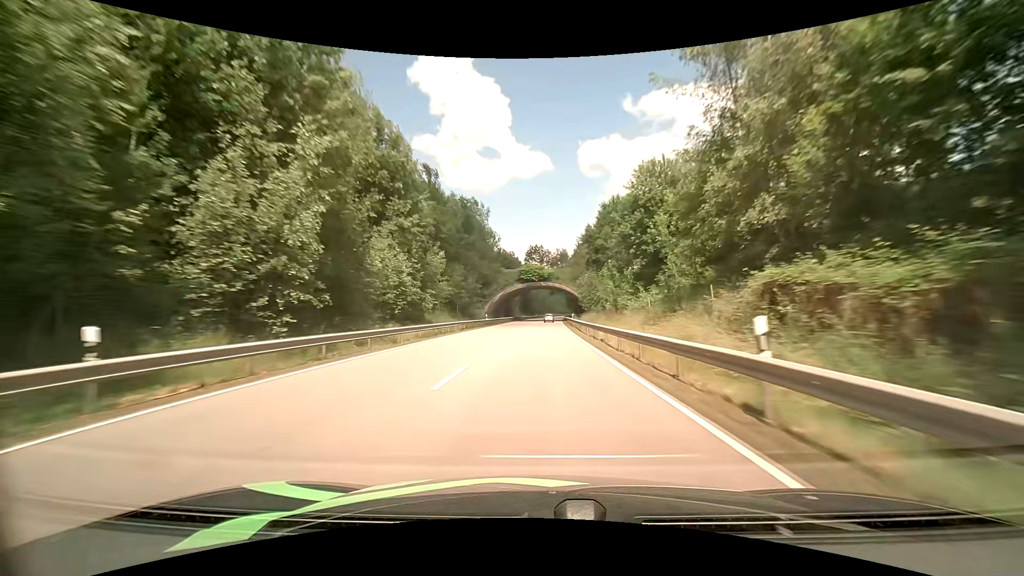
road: primary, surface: asphalt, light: Day
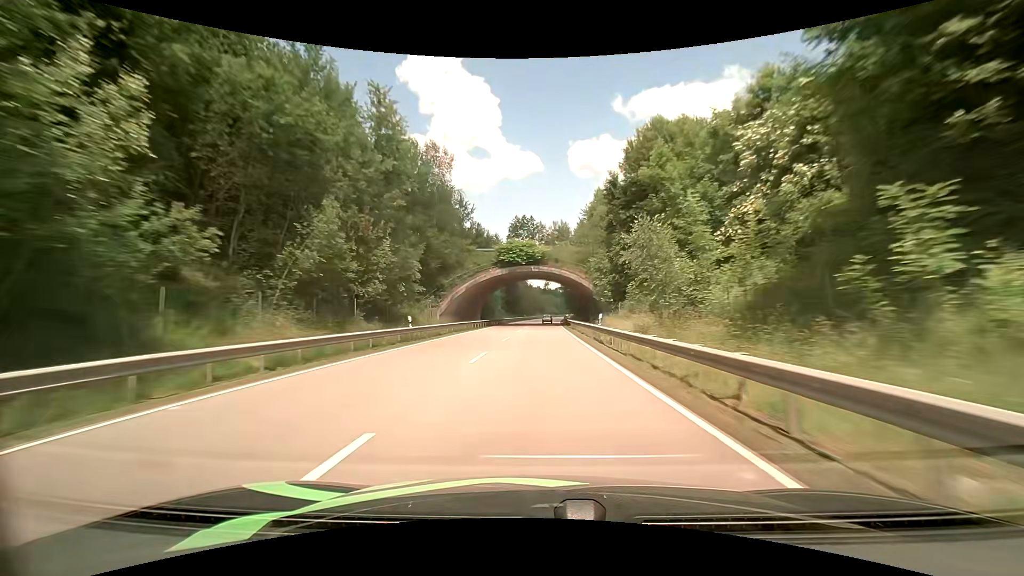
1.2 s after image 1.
(+0.4, +30.9) m; +1°
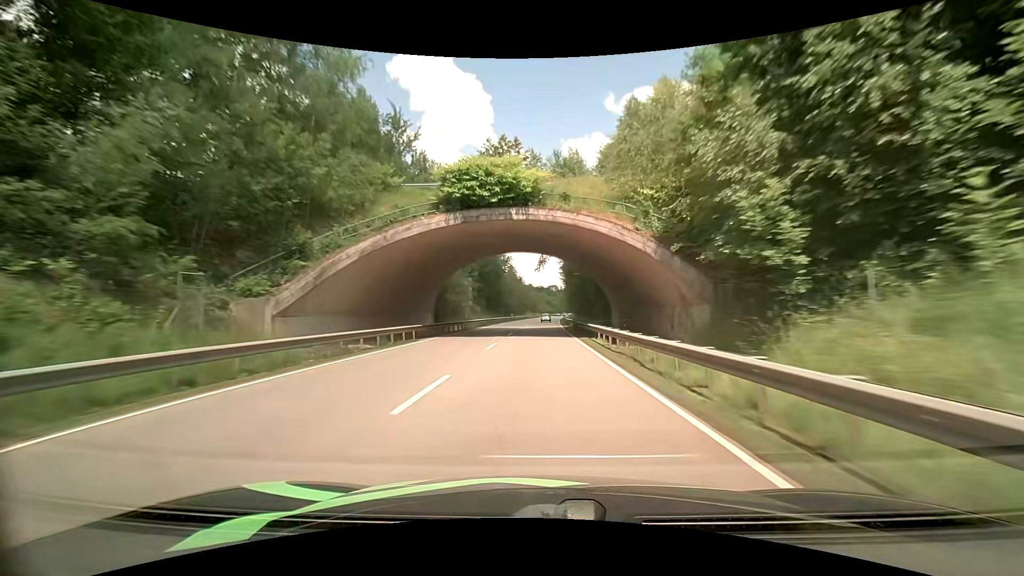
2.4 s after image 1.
(+0.3, +31.0) m; +1°
(0, +10) (0, +20) (0, +30) (0, +40) (0, +50) (+1, +60) (+1, +70) (+1, +80) (+2, +90) (+2, +100) m
